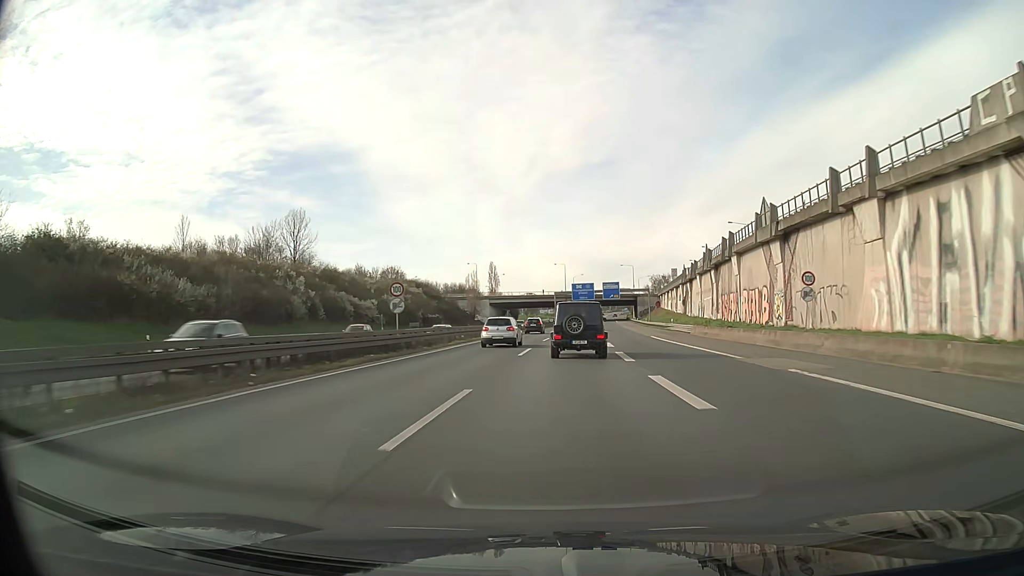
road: motorway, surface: asphalt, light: Day
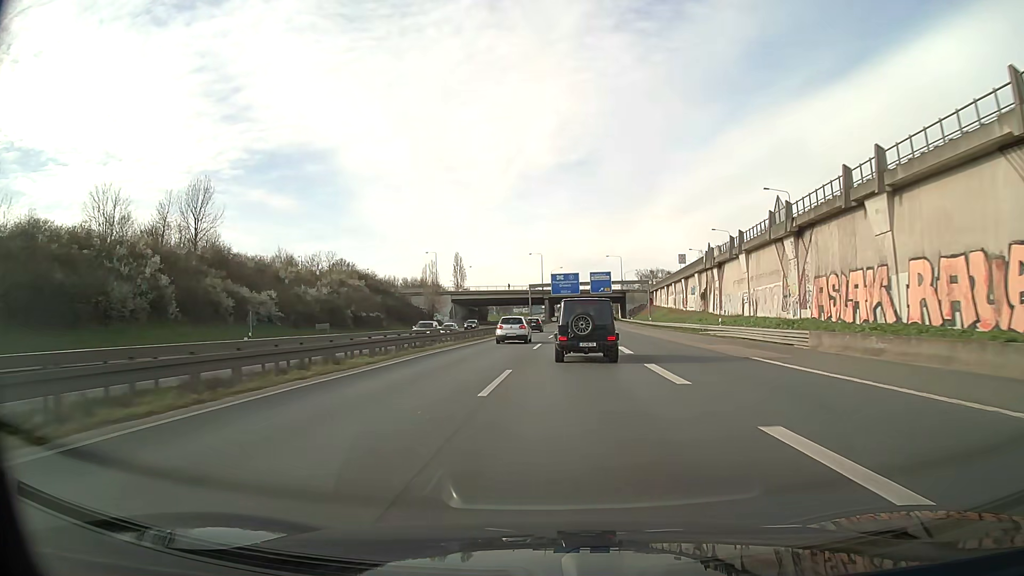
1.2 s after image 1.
(+0.6, +31.9) m; +2°
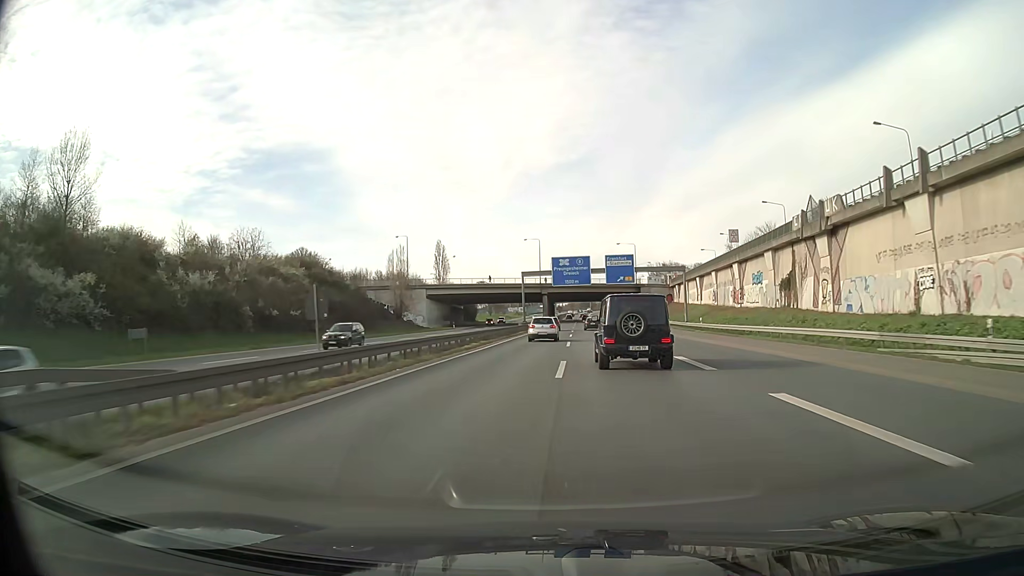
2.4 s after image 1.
(0.0, +32.6) m; 0°
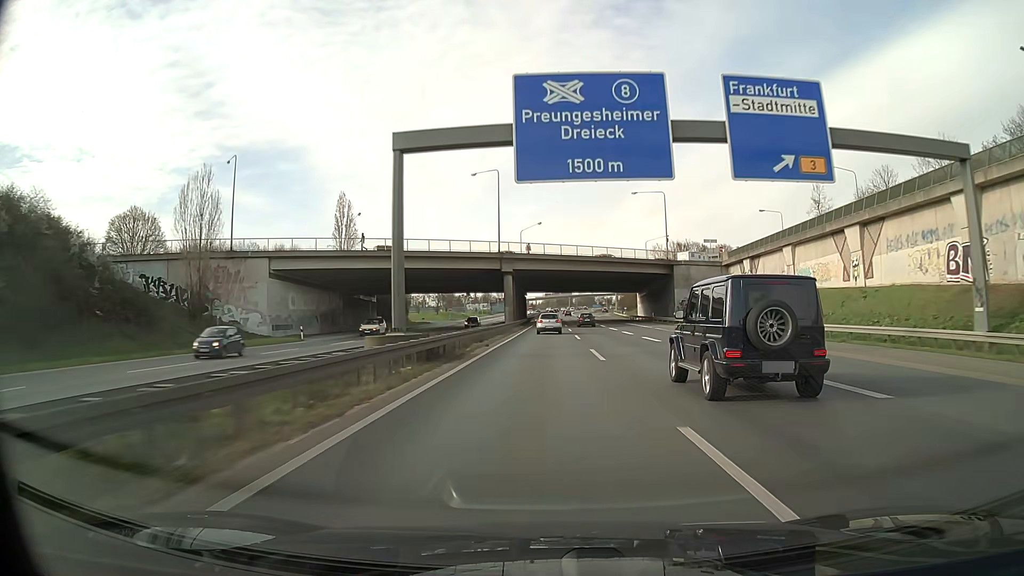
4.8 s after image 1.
(+1.3, +67.0) m; +2°
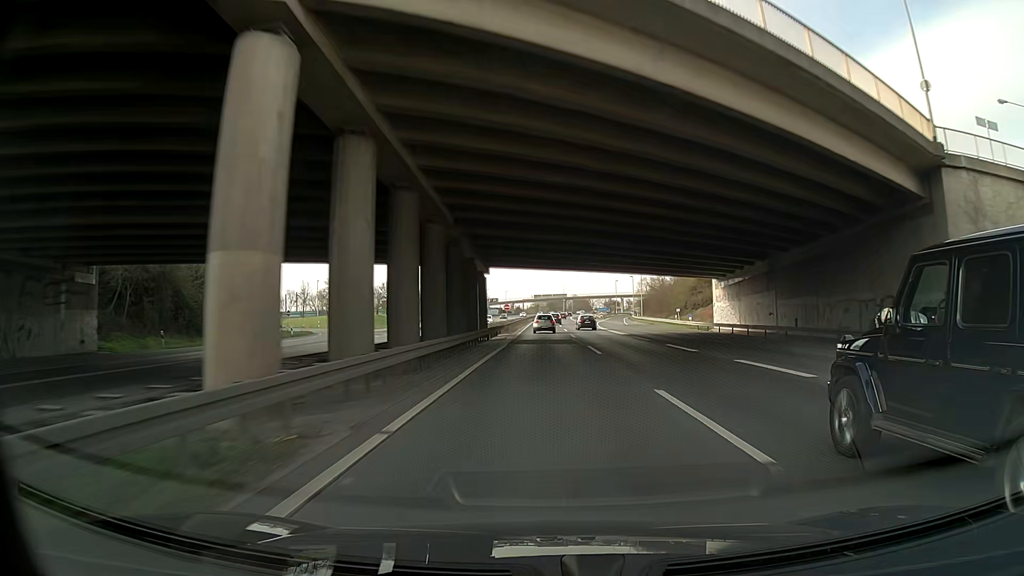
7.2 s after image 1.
(+0.4, +67.8) m; +1°
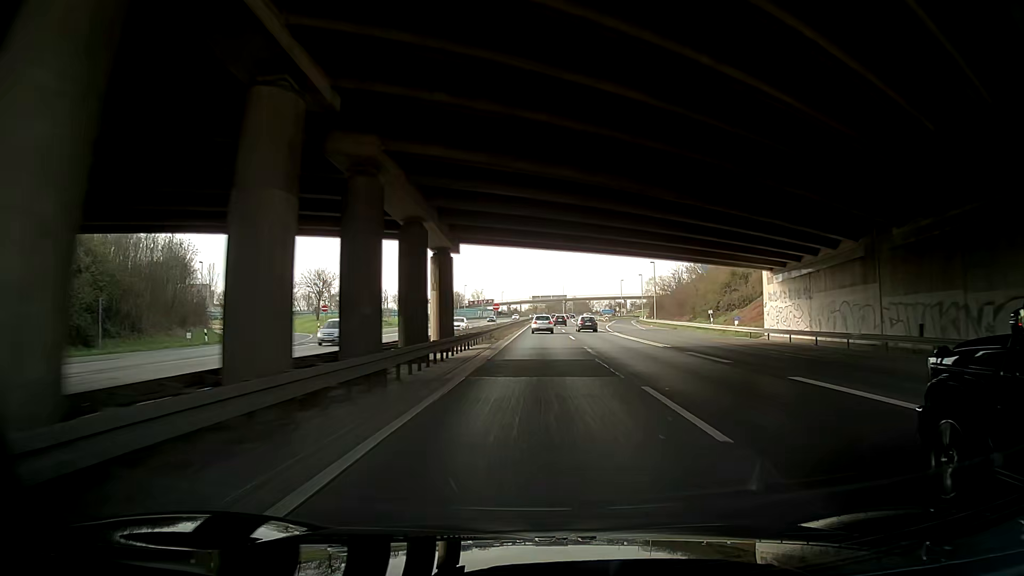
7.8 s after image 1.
(+0.1, +17.1) m; 0°
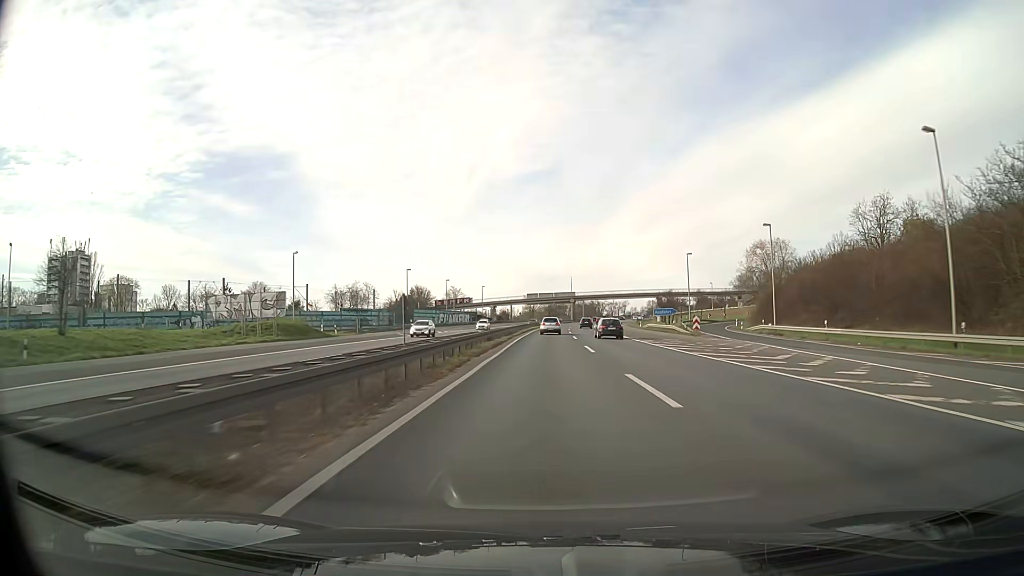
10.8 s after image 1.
(-0.3, +85.9) m; 0°
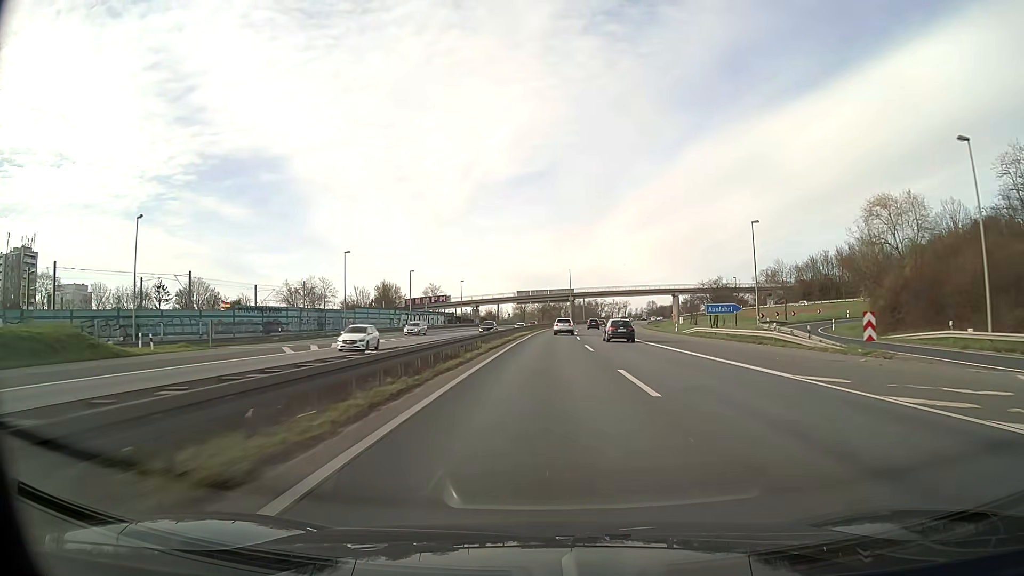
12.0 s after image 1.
(+0.3, +34.5) m; +1°
(0, +10) (0, +20) (0, +30) (0, +40) (+1, +50) (+1, +60) (+1, +70) (+2, +80) (+3, +90) (+3, +100) m
